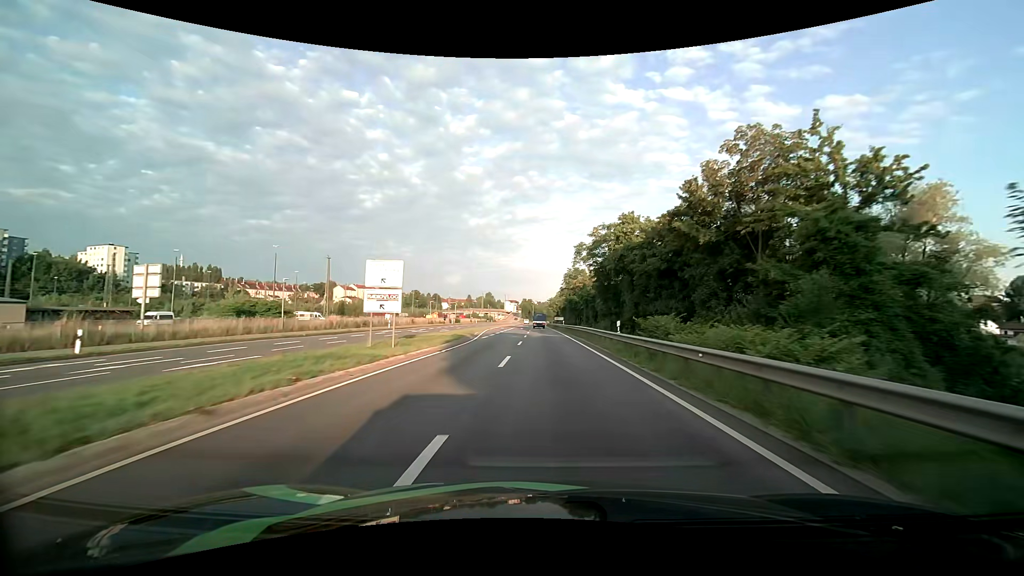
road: primary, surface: asphalt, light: Day
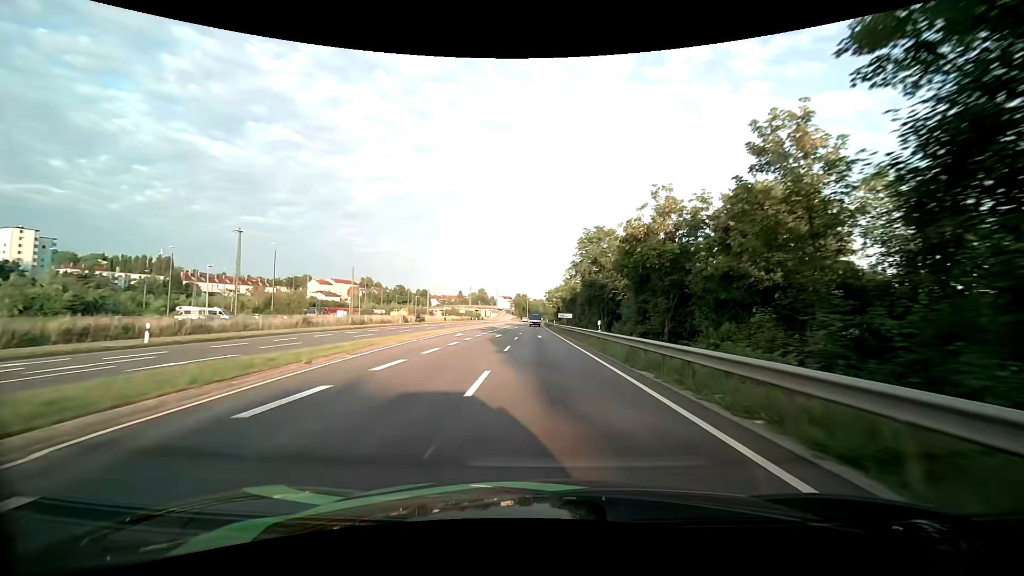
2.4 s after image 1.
(+0.1, +41.3) m; +1°
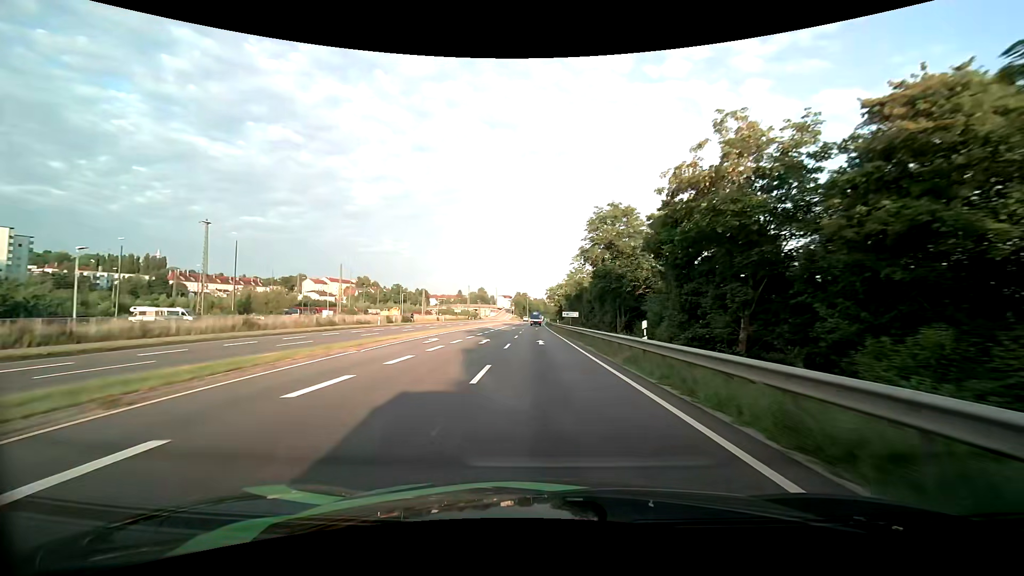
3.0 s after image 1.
(0.0, +10.4) m; 0°
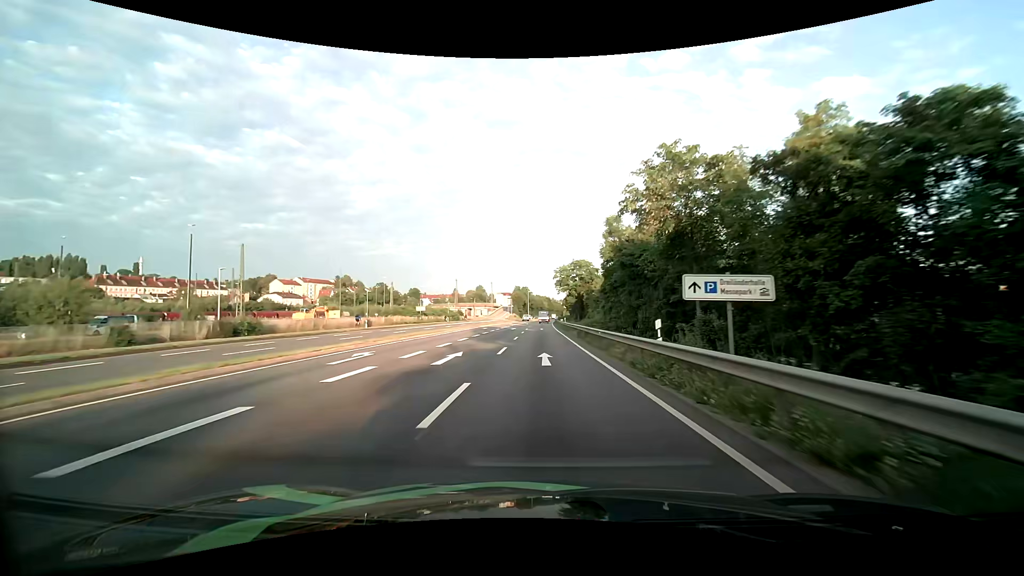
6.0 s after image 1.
(-0.3, +52.3) m; 0°
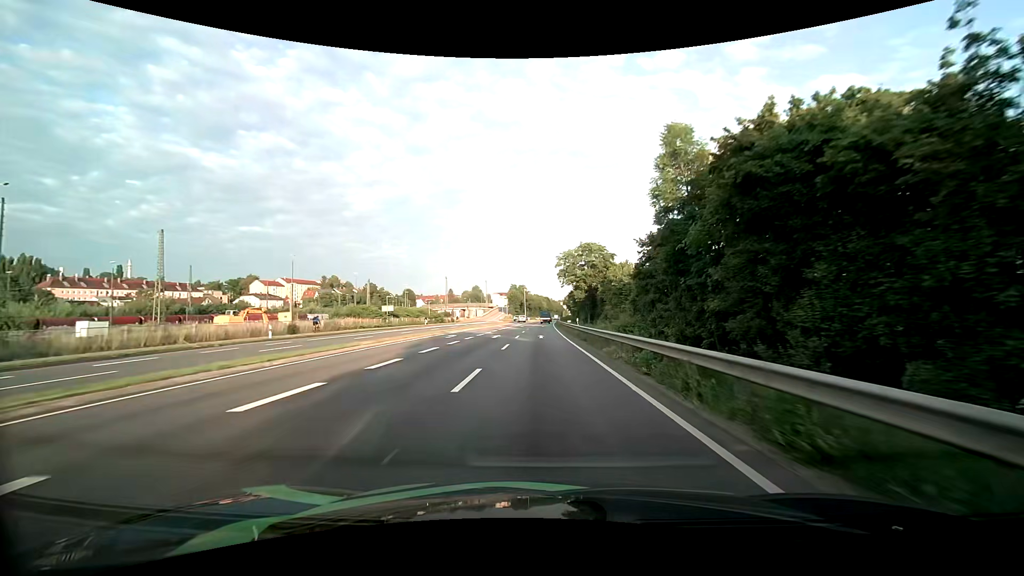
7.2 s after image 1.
(0.0, +21.1) m; 0°
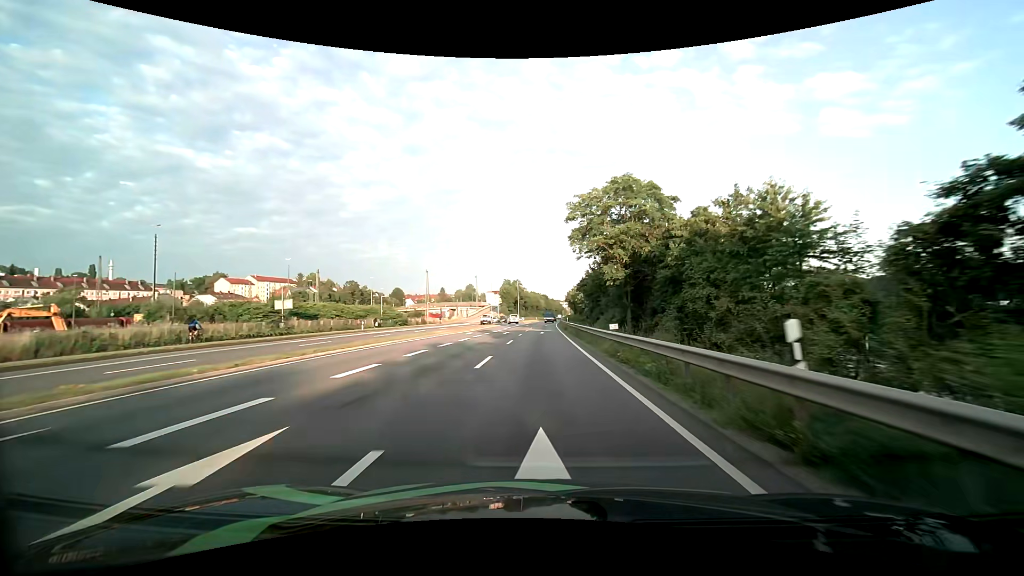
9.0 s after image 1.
(0.0, +32.1) m; 0°
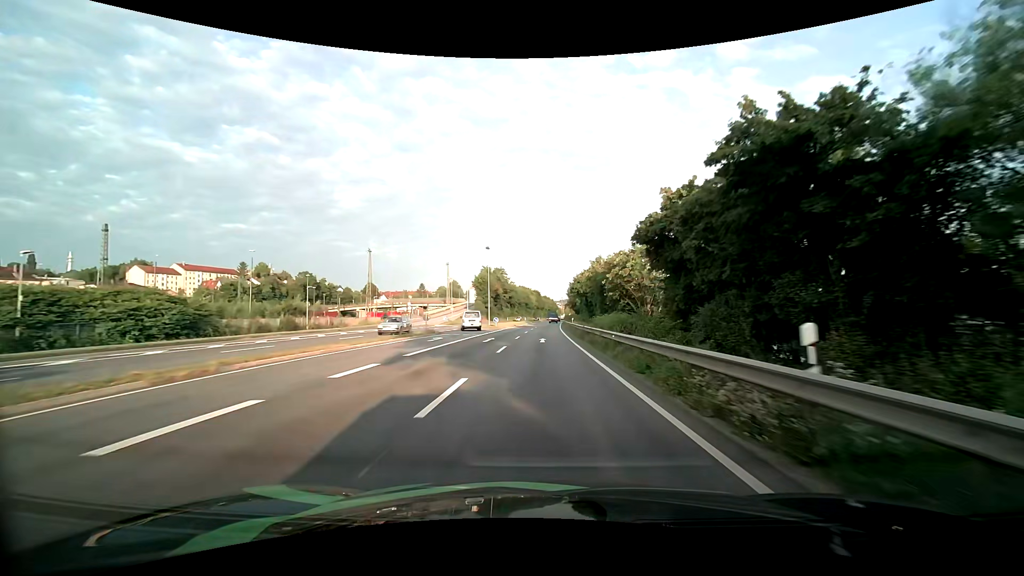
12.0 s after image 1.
(+0.5, +54.5) m; +1°
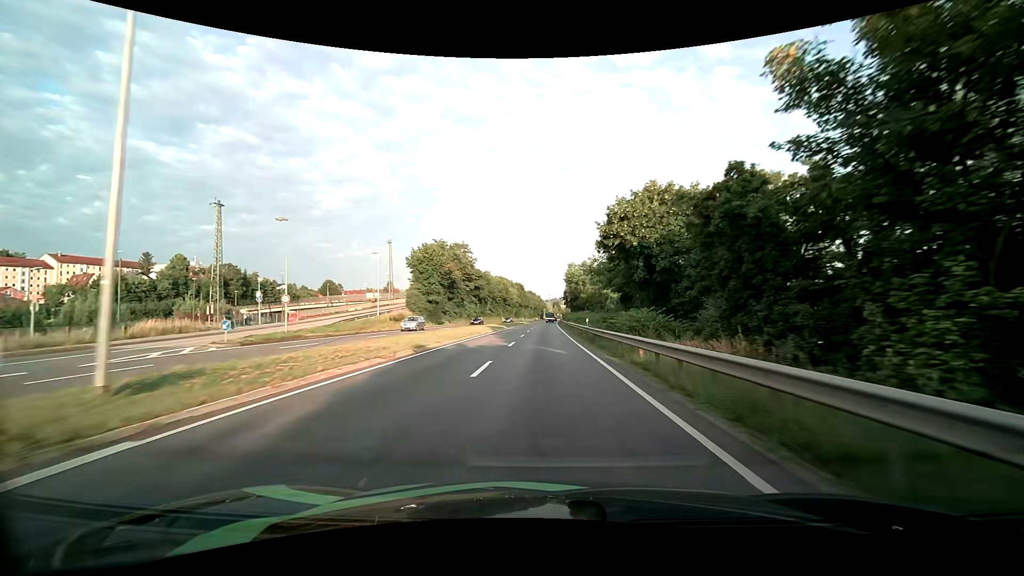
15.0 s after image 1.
(+0.6, +55.6) m; +2°
(0, +10) (0, +20) (0, +30) (0, +40) (0, +50) (+1, +60) (+1, +70) (+1, +80) (+1, +90) (+2, +100) m
